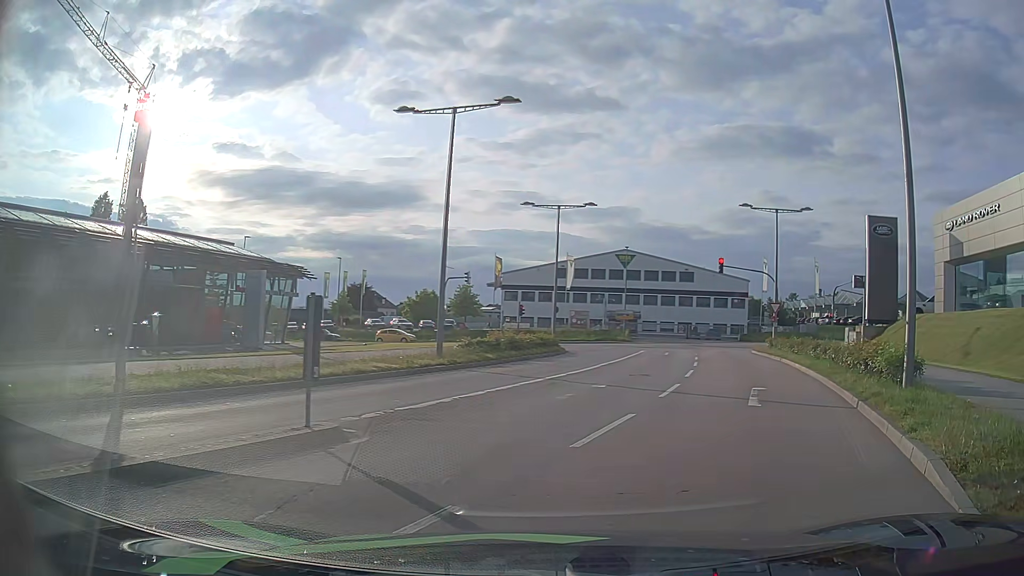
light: Day
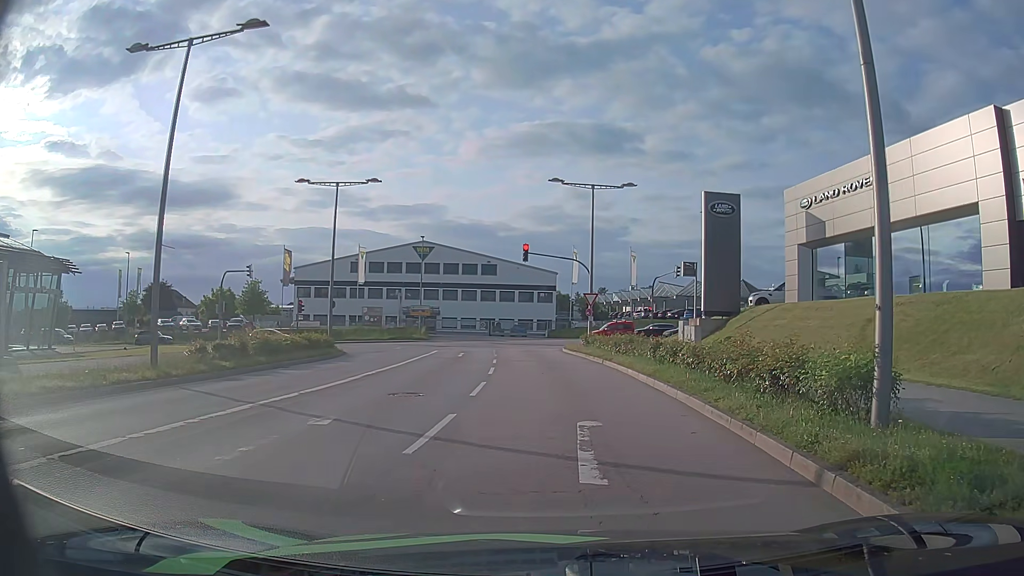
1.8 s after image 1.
(+1.1, +6.4) m; +16°
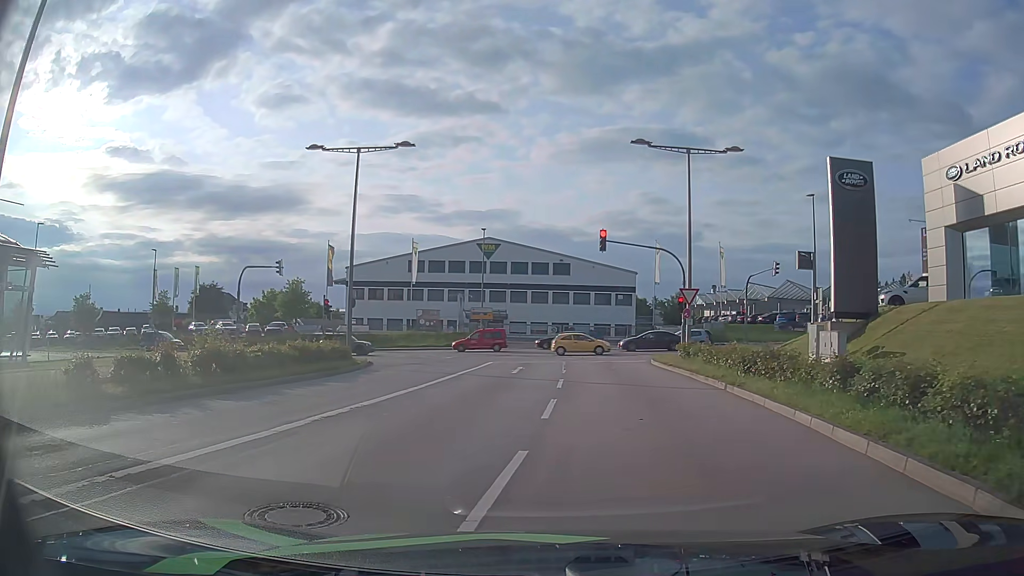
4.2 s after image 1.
(-0.3, +8.7) m; -6°
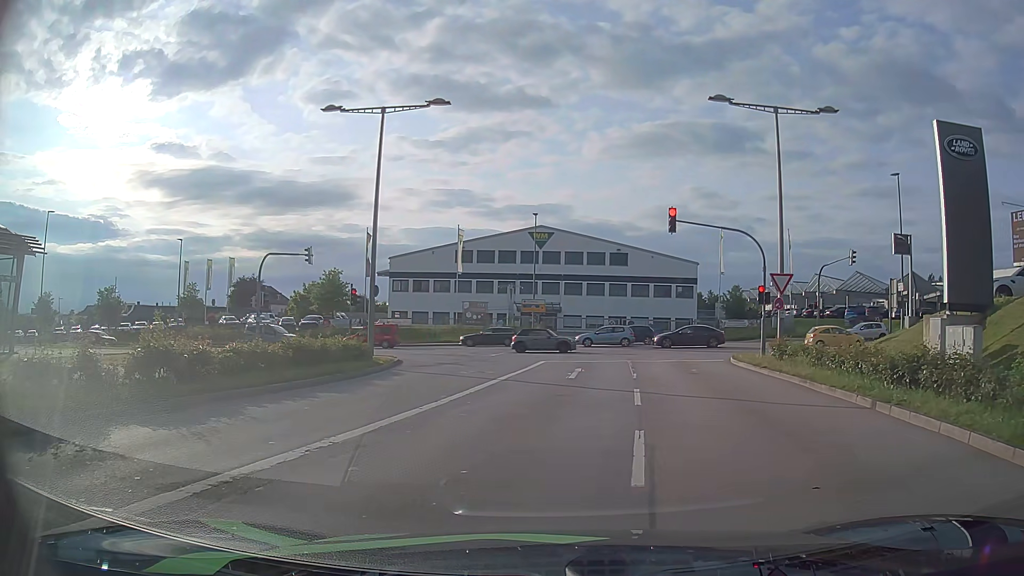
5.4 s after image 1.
(-0.2, +4.9) m; -2°
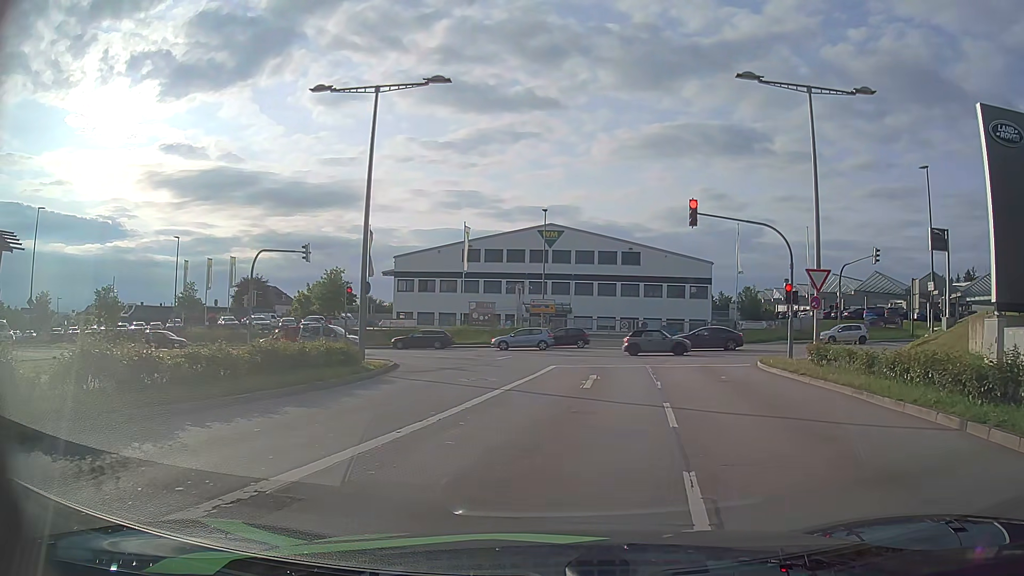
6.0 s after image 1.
(-0.1, +2.4) m; 0°
